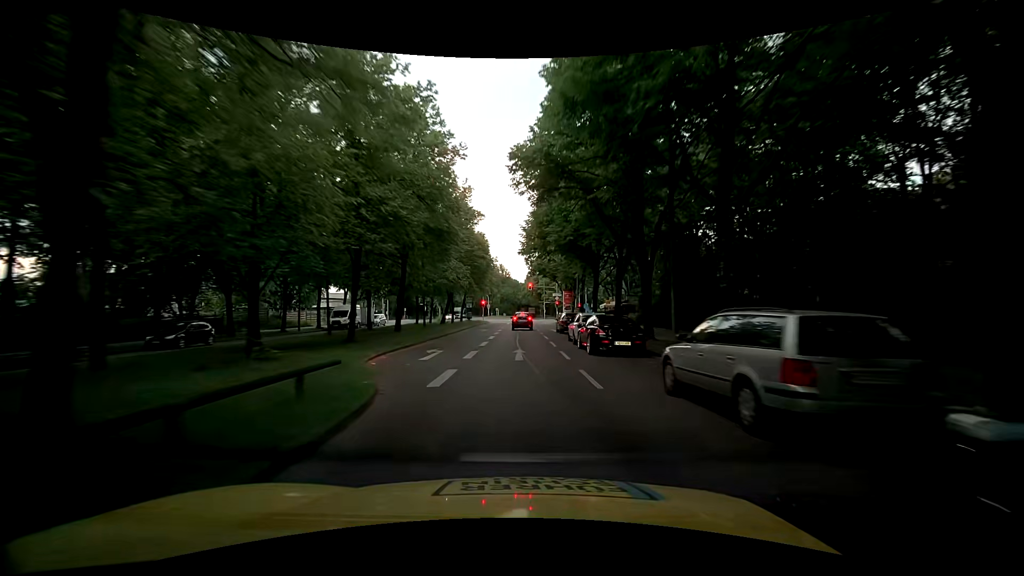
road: secondary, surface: asphalt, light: Day
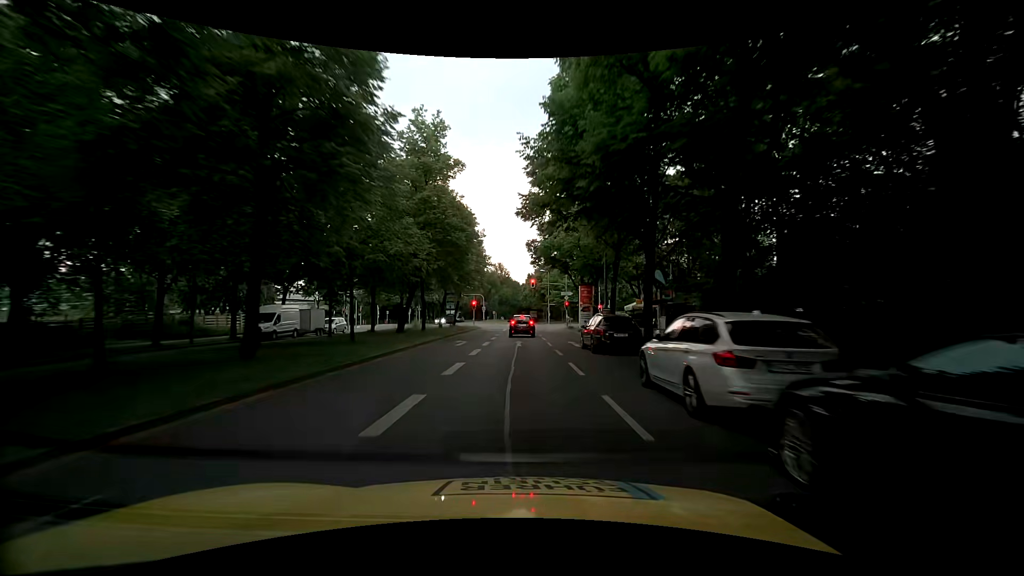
(-0.4, +15.7) m; -1°
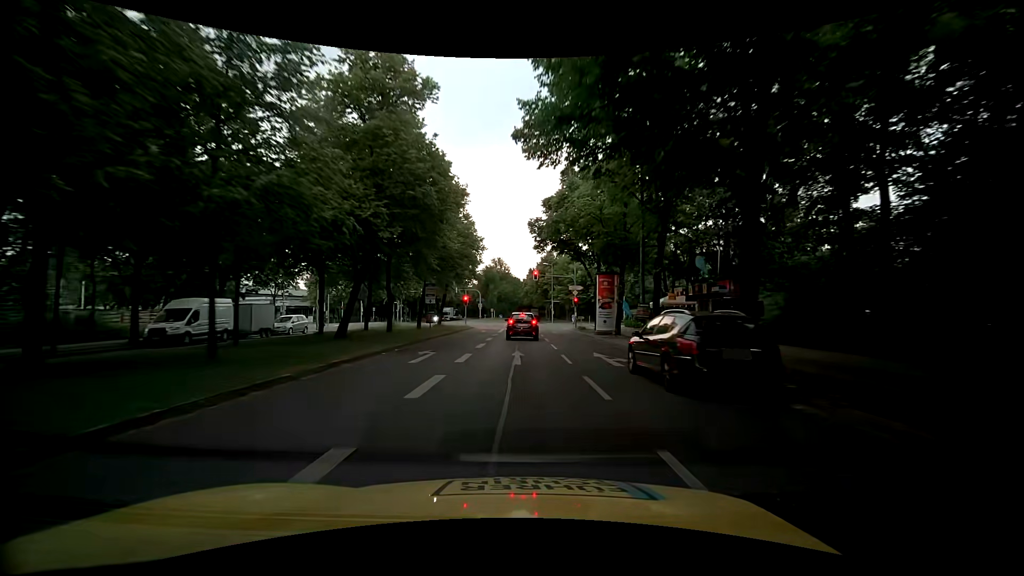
(0.0, +9.6) m; 0°
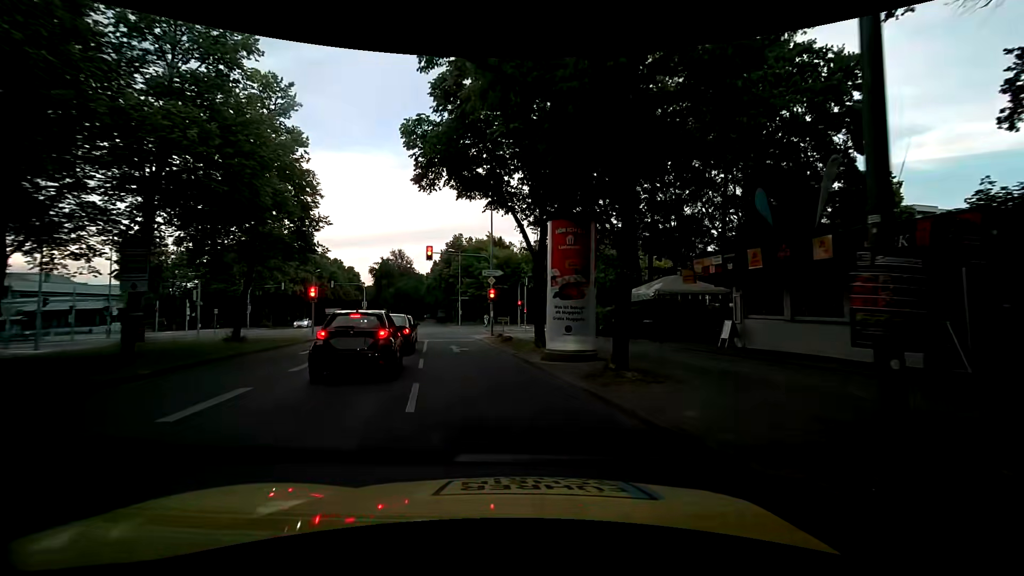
(+1.1, +18.7) m; +10°
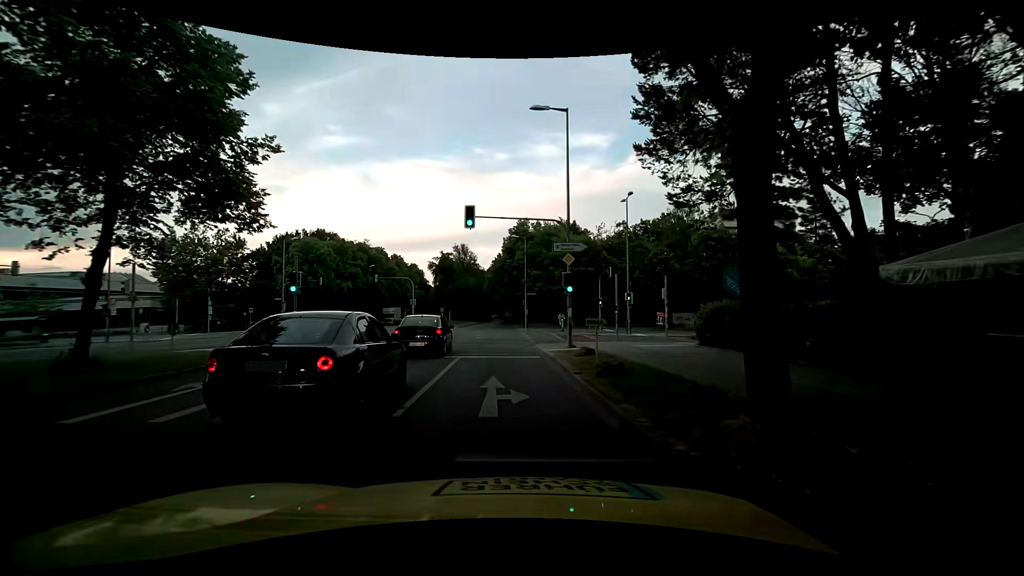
(-0.7, +12.5) m; -7°
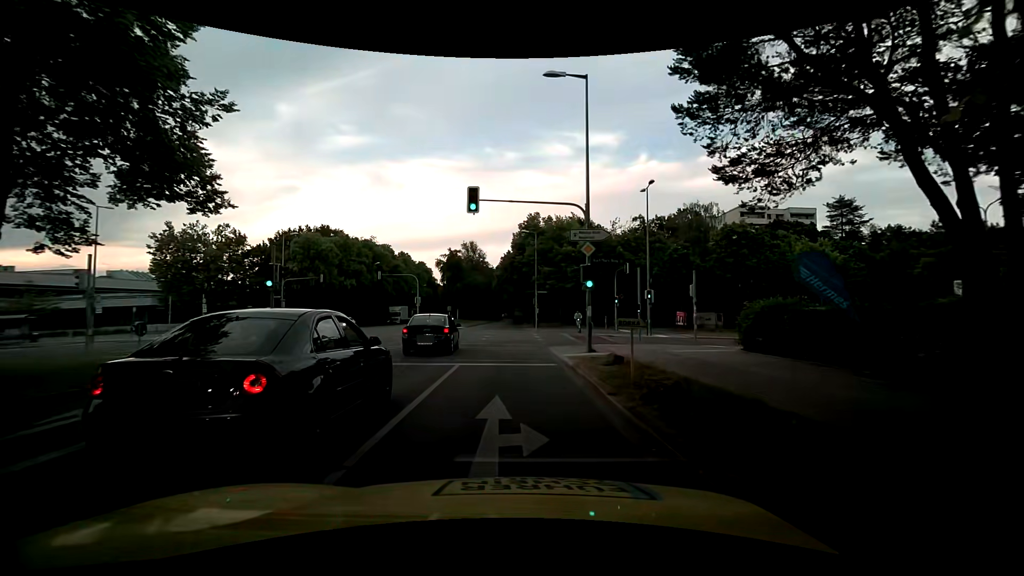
(0.0, +2.9) m; -1°
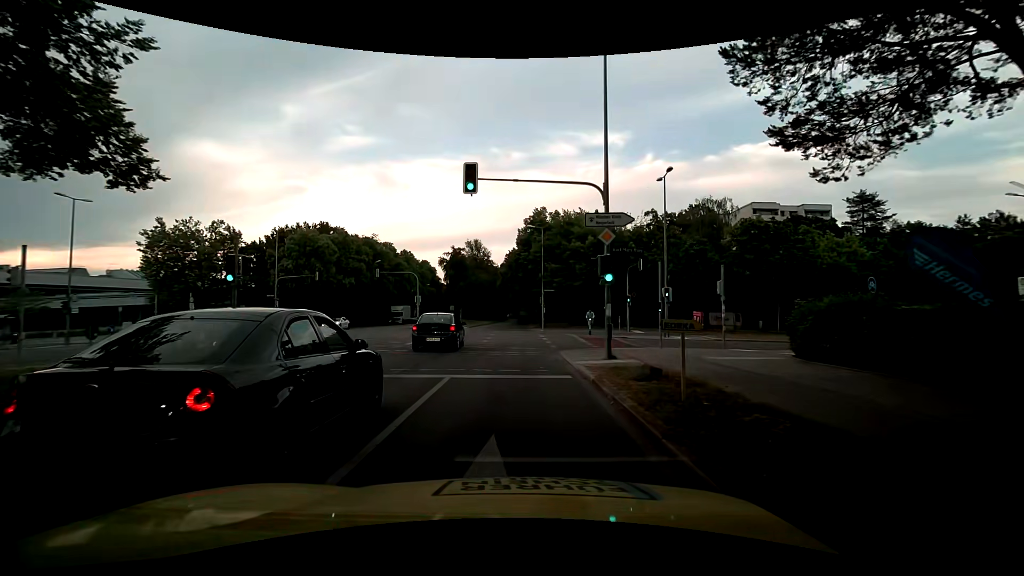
(-0.1, +2.8) m; -2°
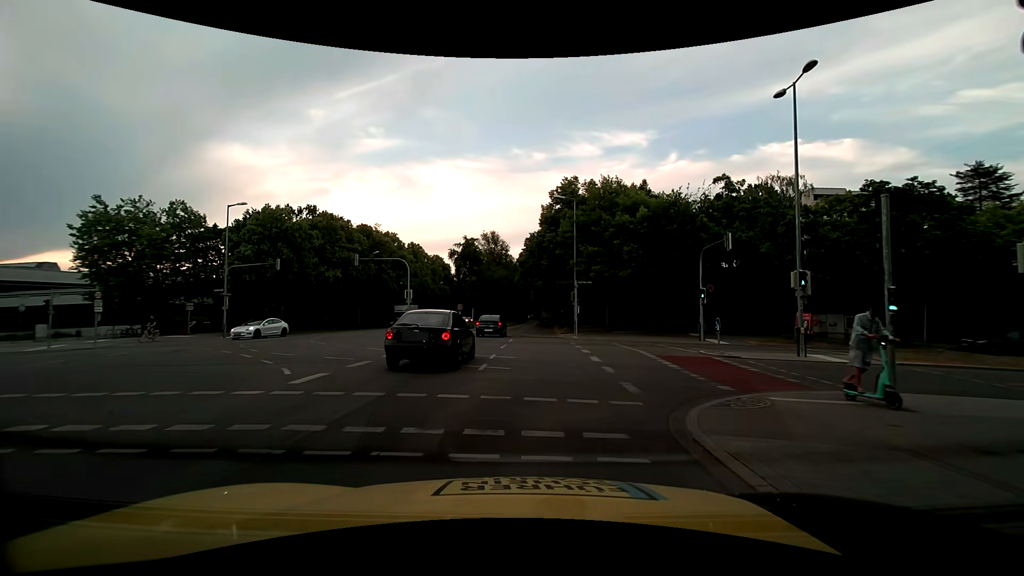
(0.0, +12.8) m; -2°
